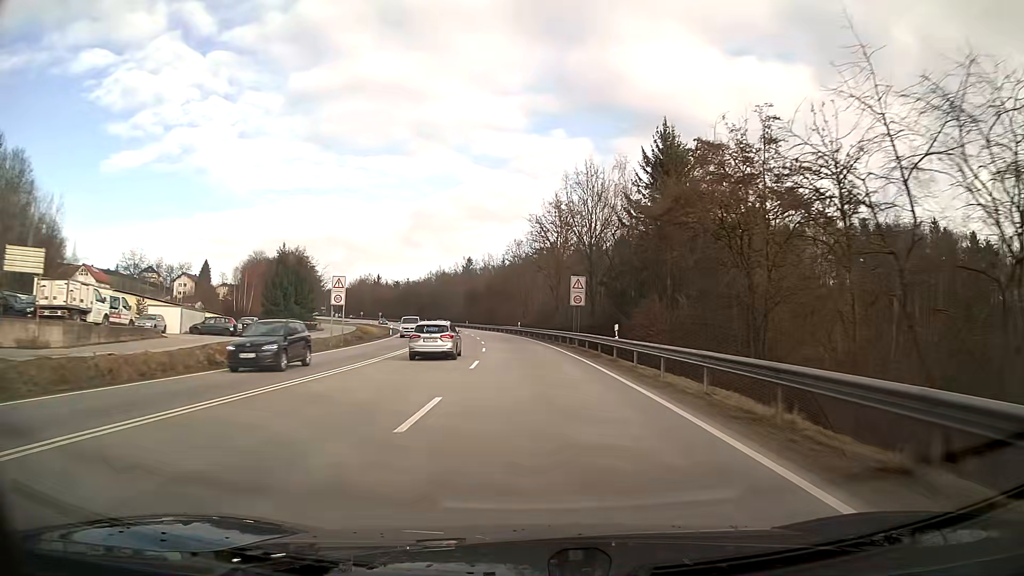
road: primary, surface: asphalt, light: Day
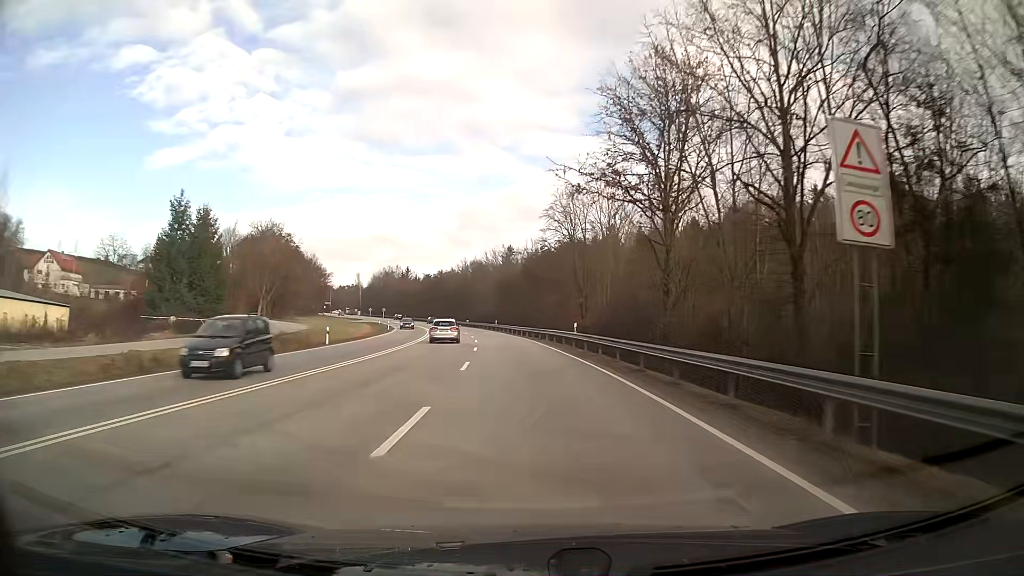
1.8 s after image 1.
(-1.2, +37.4) m; -4°
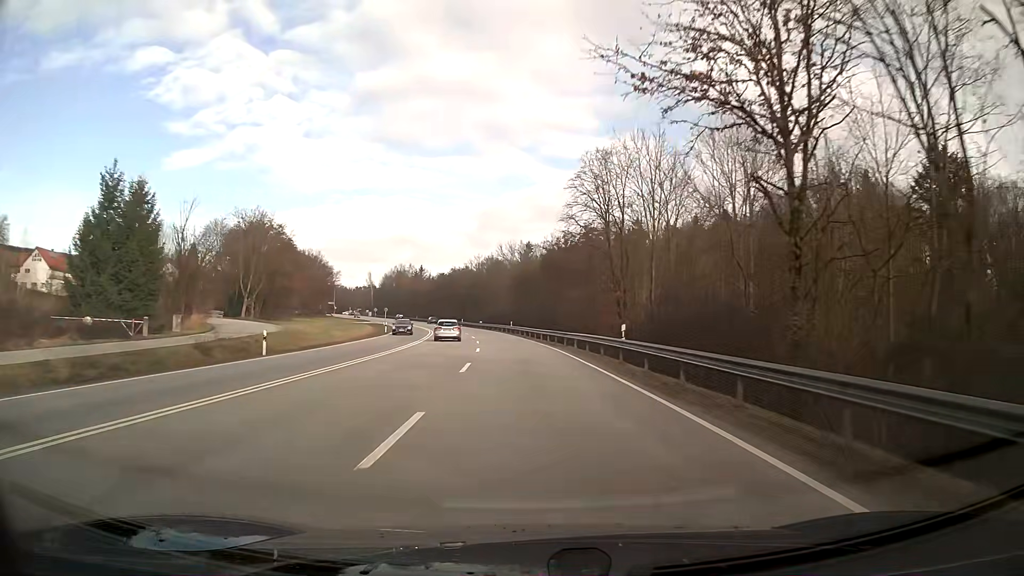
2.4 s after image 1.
(-0.2, +12.5) m; -2°
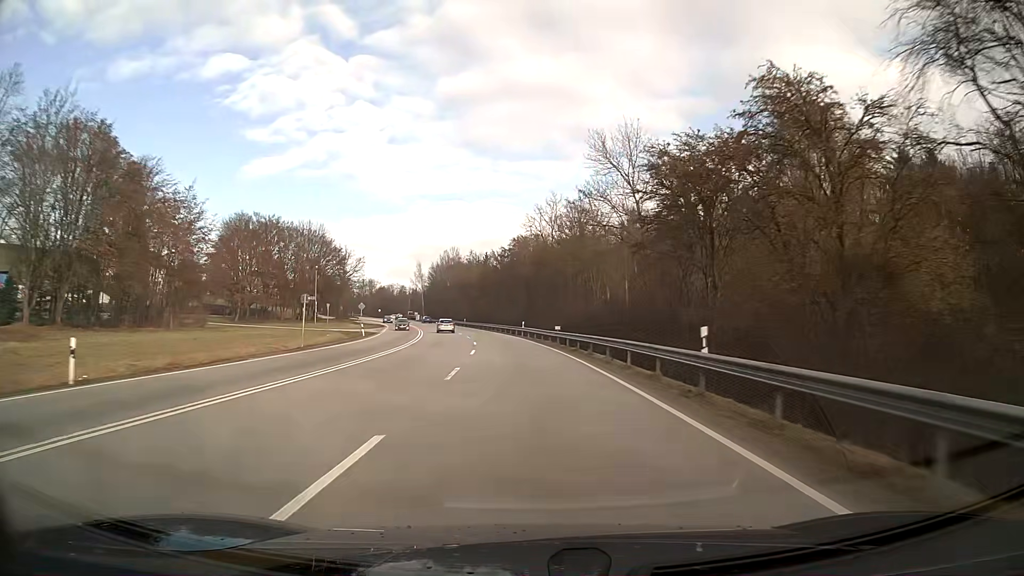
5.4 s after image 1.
(-3.7, +62.2) m; -7°
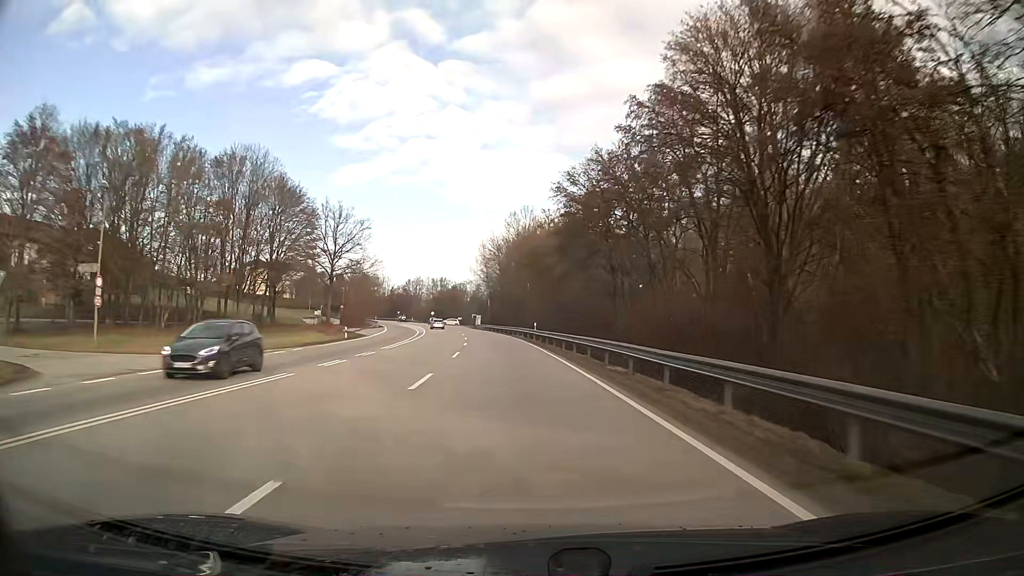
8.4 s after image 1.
(-4.3, +62.7) m; -8°
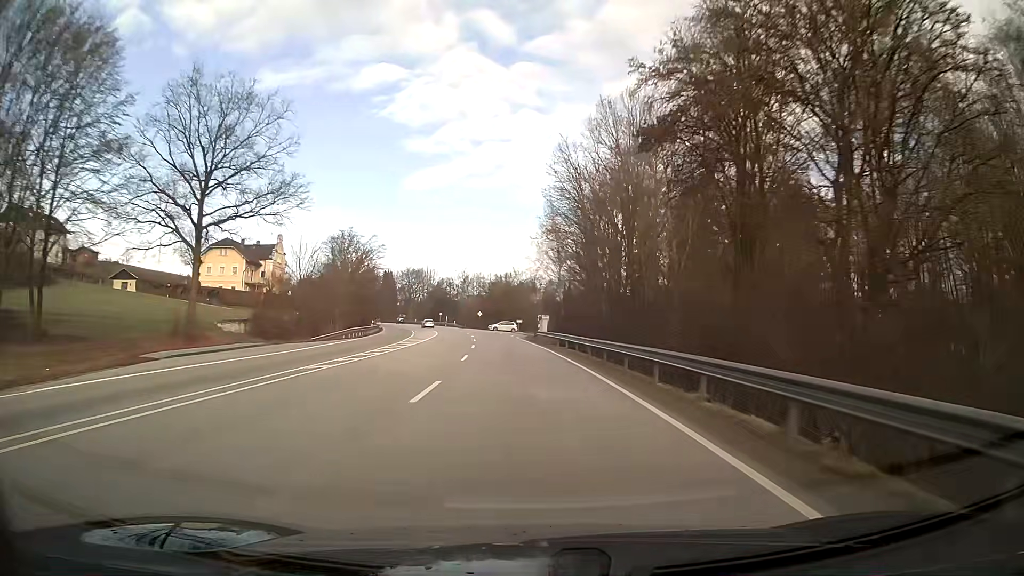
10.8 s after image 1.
(-3.0, +50.6) m; -6°
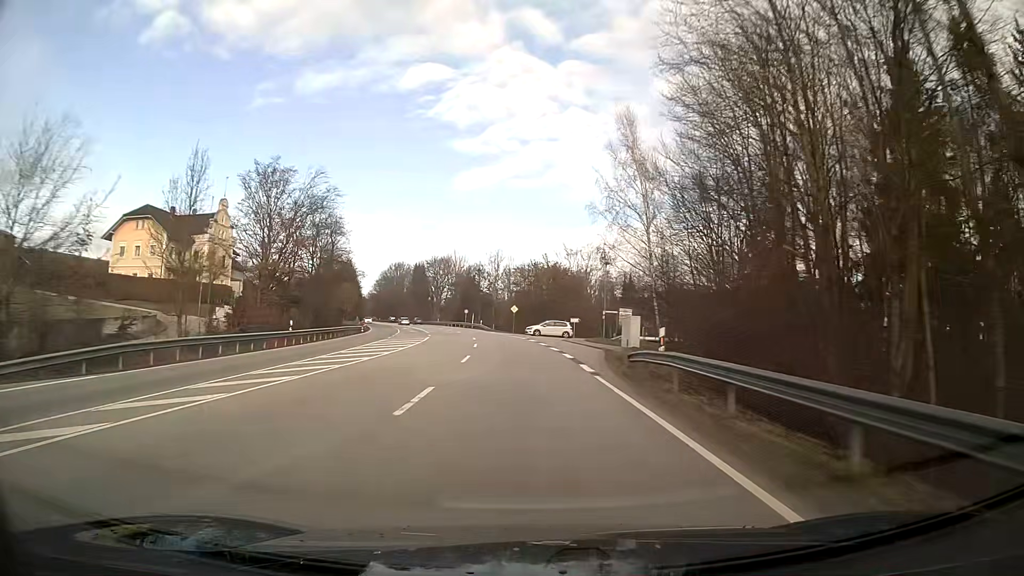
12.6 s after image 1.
(-1.4, +37.8) m; -4°
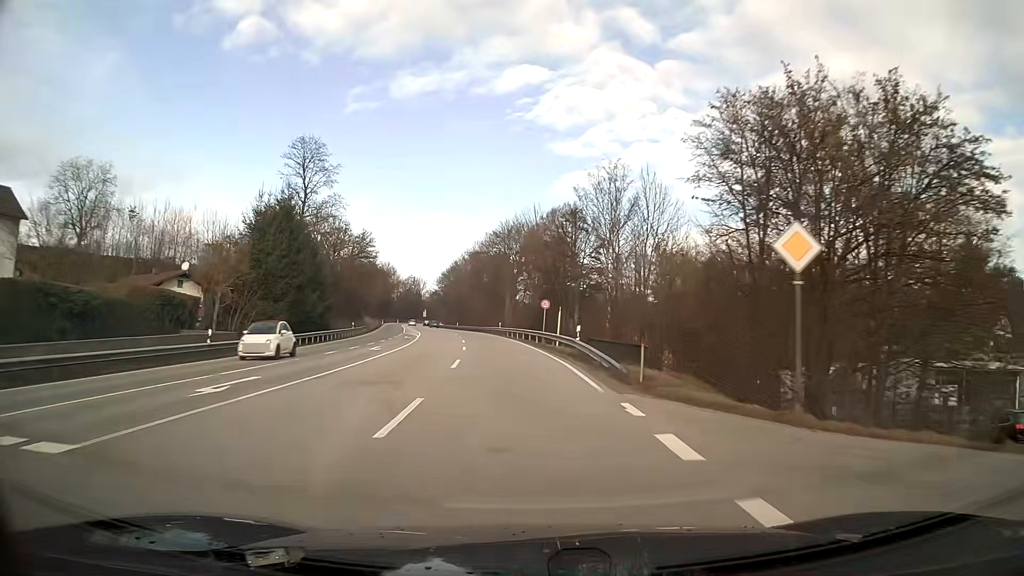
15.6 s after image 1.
(-4.6, +62.1) m; -9°
